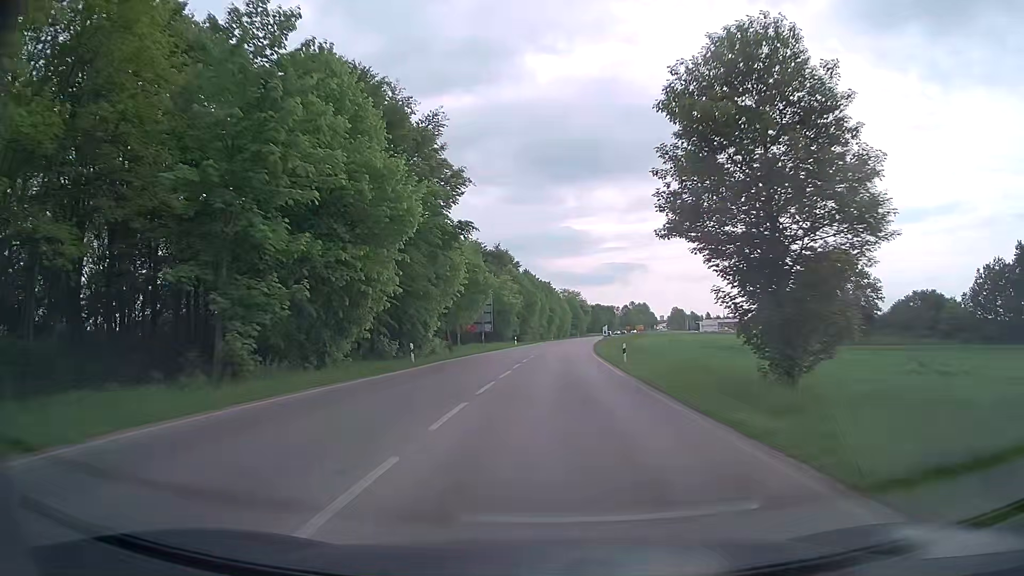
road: secondary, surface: asphalt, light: Day
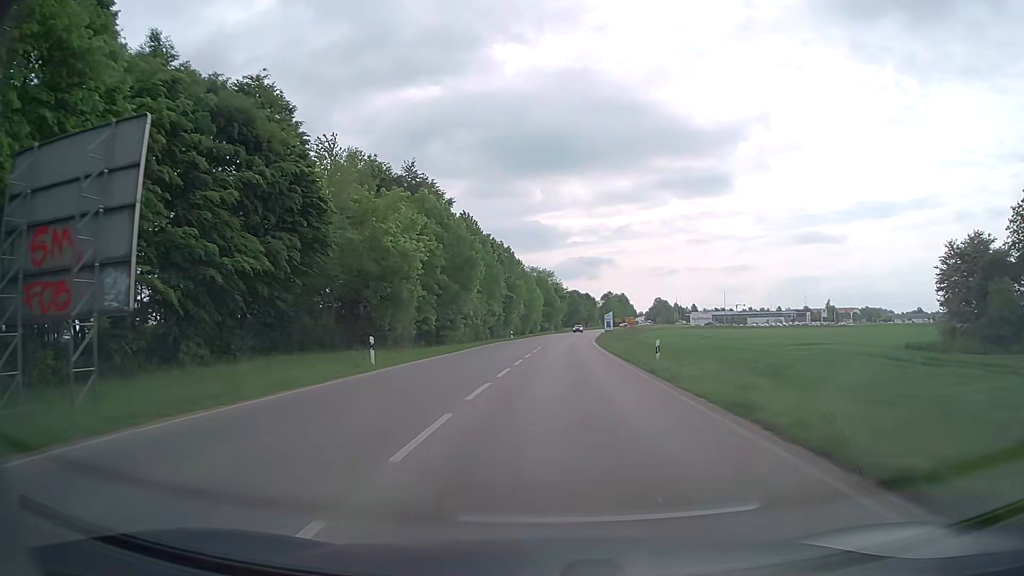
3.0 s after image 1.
(+1.7, +56.6) m; +3°
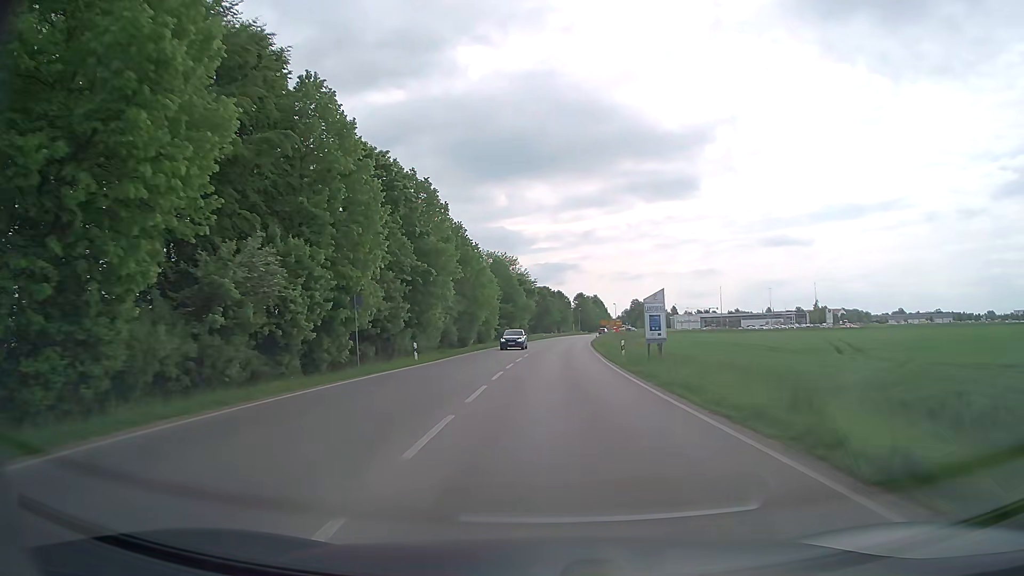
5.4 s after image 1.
(+1.0, +41.5) m; +3°
(0, +10) (0, +20) (0, +30) (+1, +40) (+1, +50) (+1, +60) (+2, +70) (+3, +80) (+3, +90) (+4, +100) m
